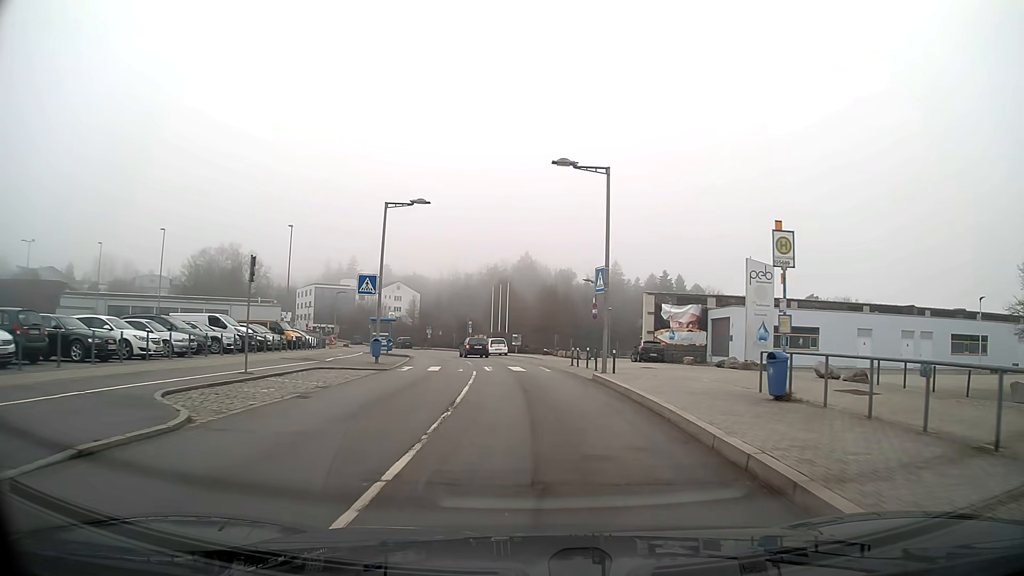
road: residential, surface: asphalt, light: Day
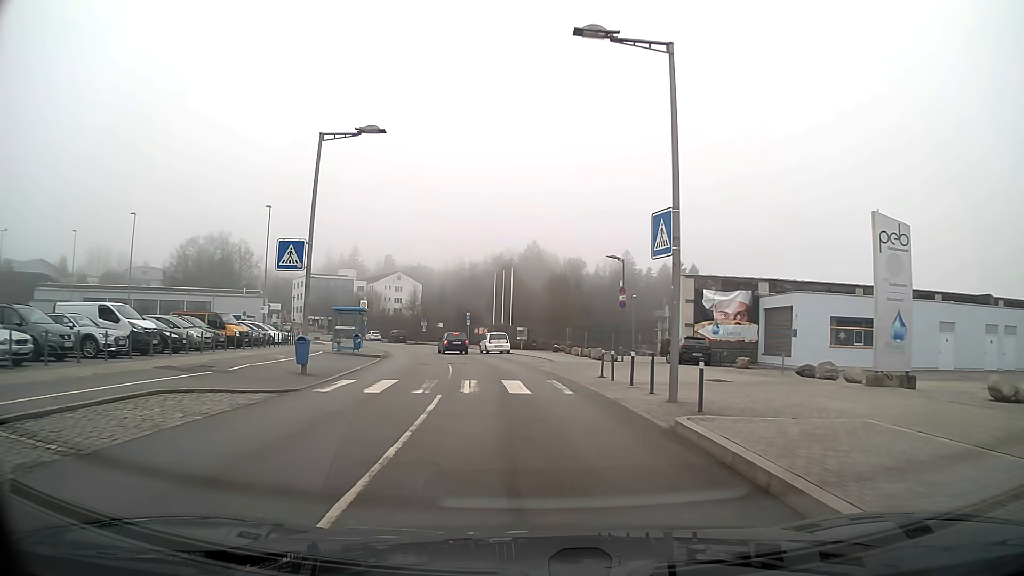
(0.0, +10.4) m; -1°
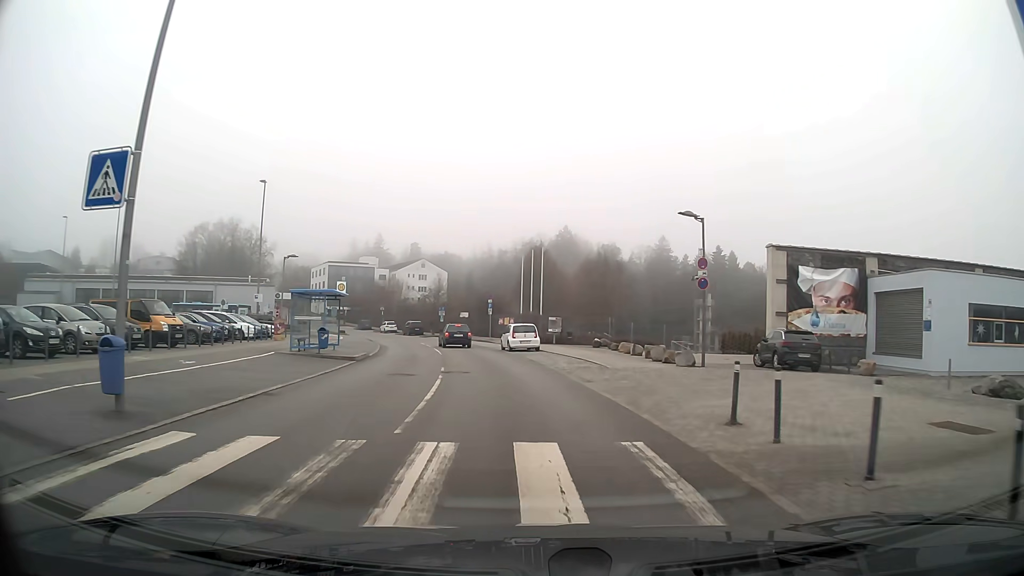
(-0.3, +10.6) m; -3°
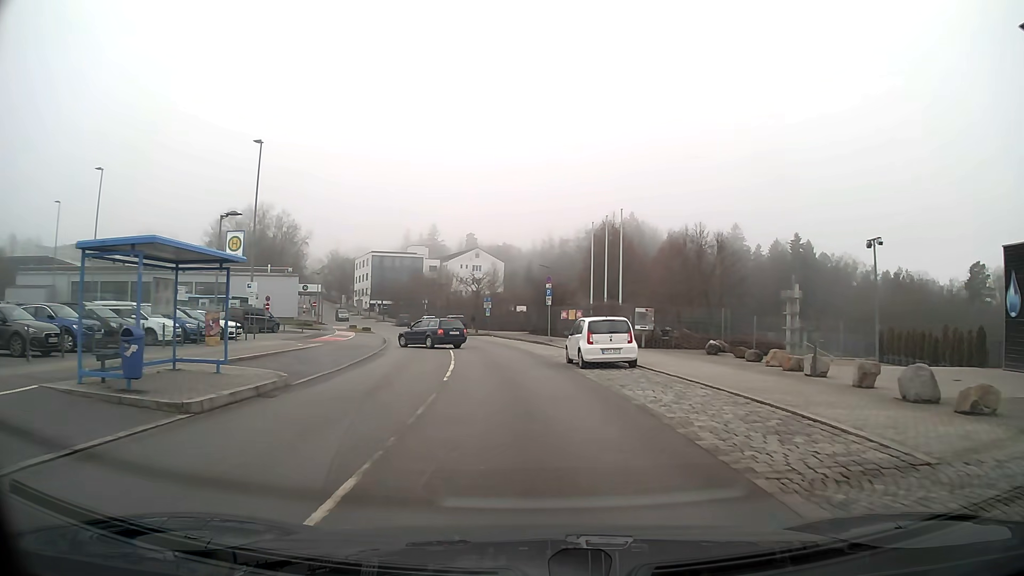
(-0.7, +16.1) m; -5°
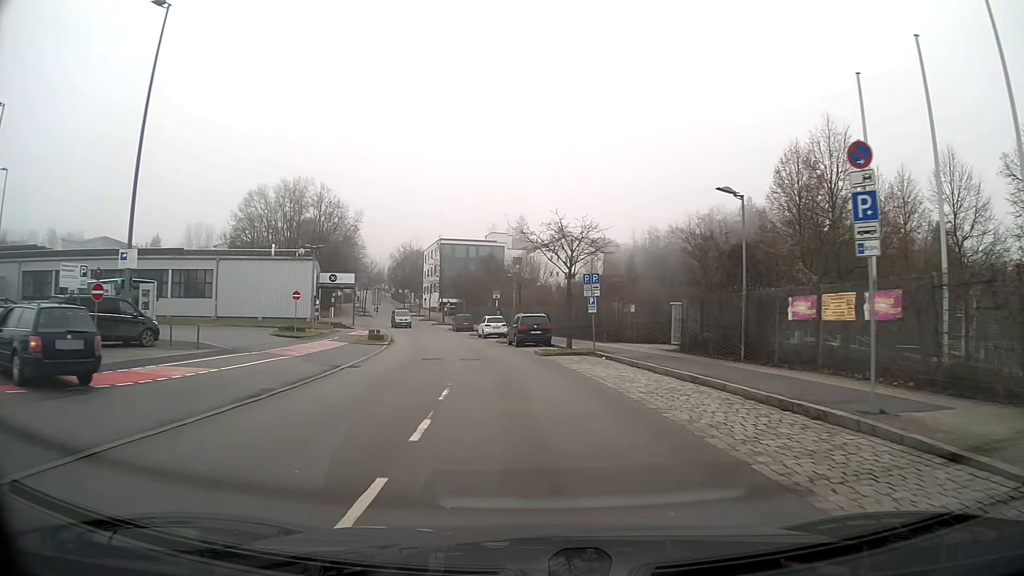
(-2.0, +29.6) m; -7°
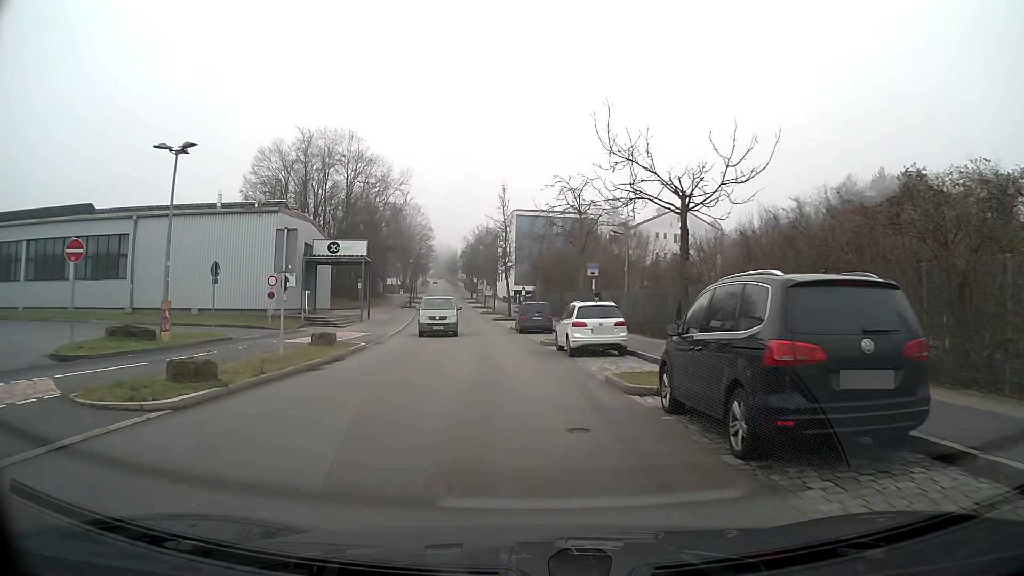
(-1.8, +28.4) m; -8°
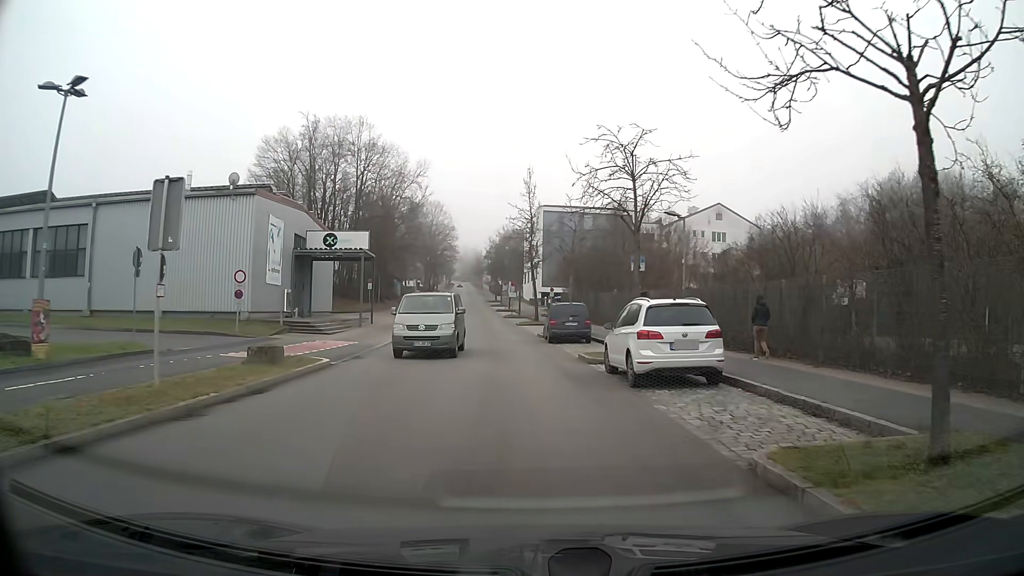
(-0.1, +7.3) m; -2°
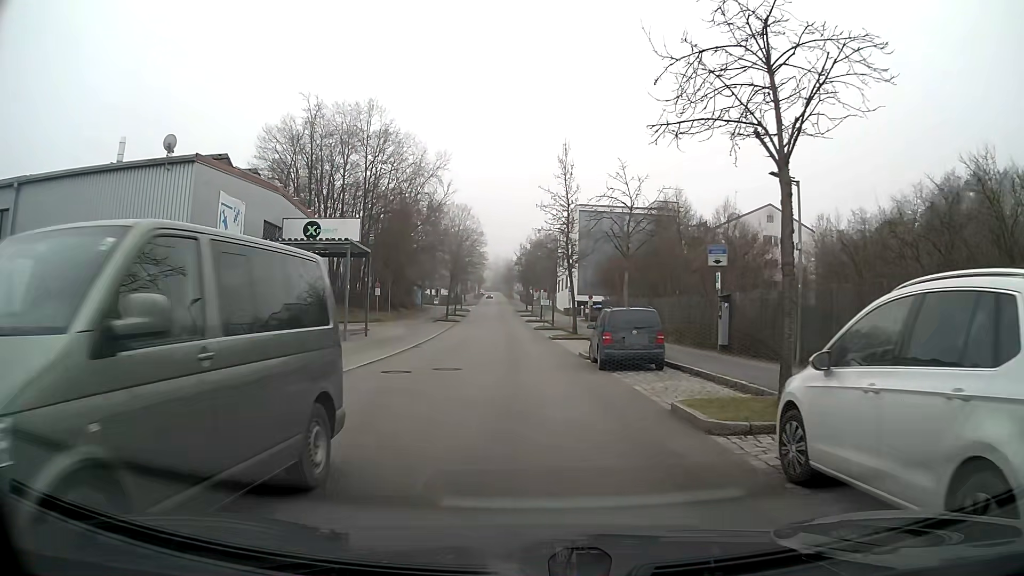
(-0.2, +9.7) m; -3°
